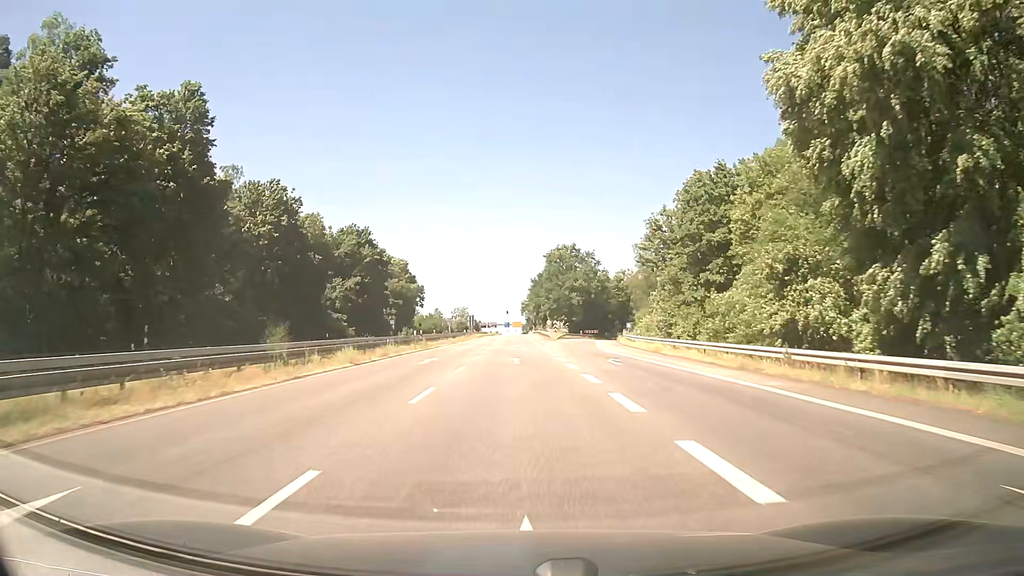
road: secondary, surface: asphalt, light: Day
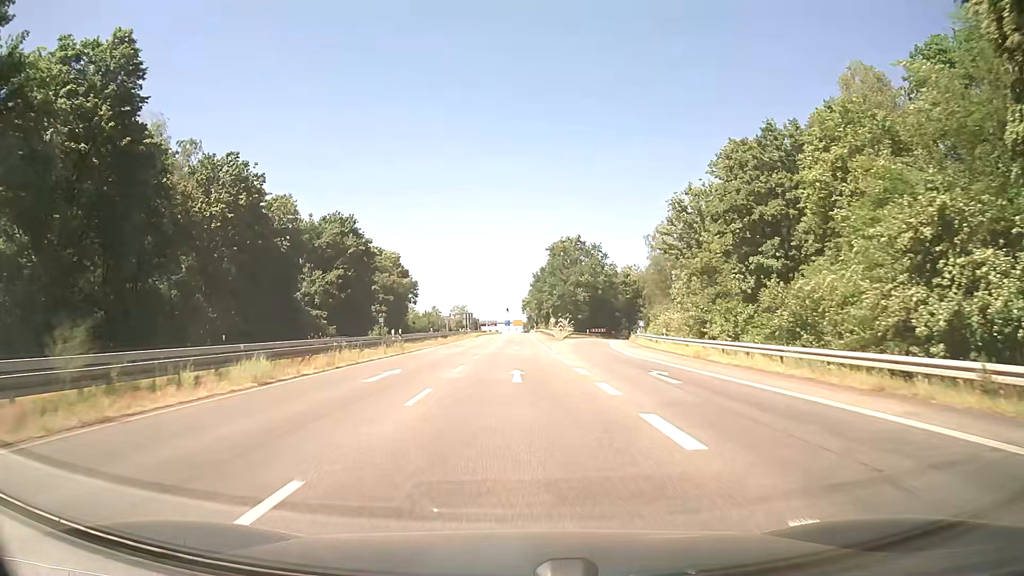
(0.0, +9.5) m; 0°
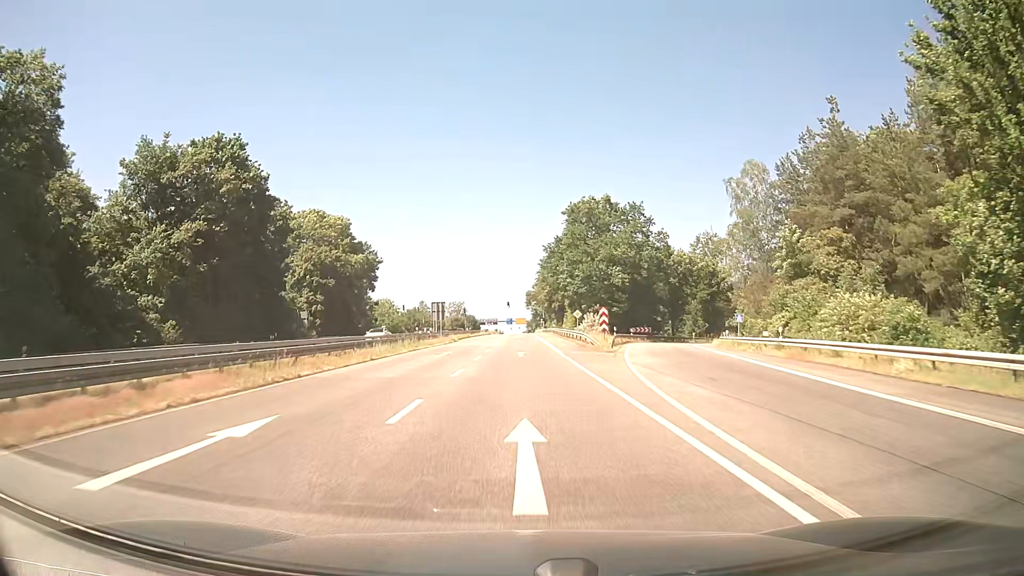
(-0.1, +38.3) m; 0°
(0, +10) (0, +20) (0, +30) (0, +40) (0, +50) (0, +60) (0, +70) (0, +80) (-1, +90) (-1, +100) m
